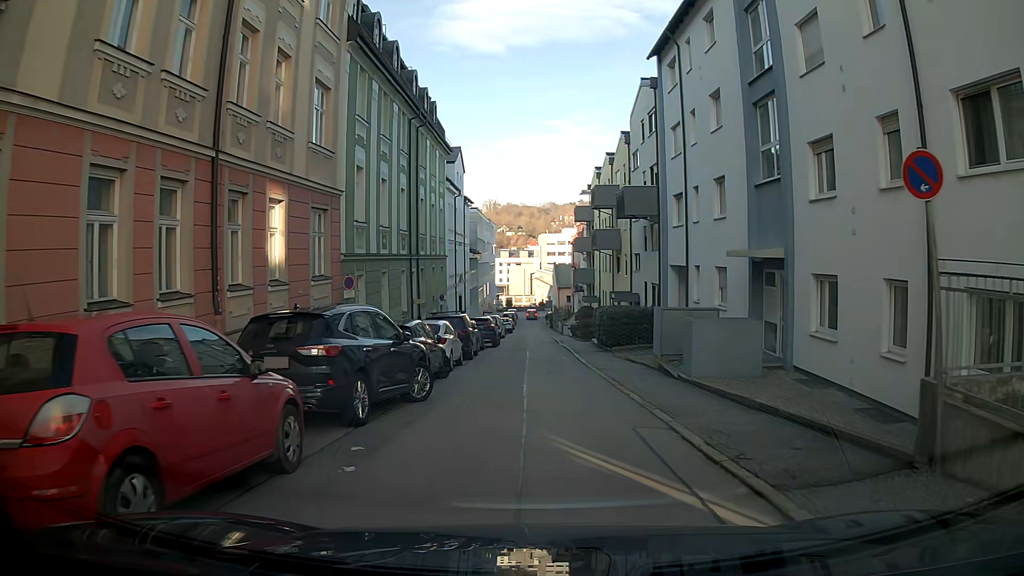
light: Day
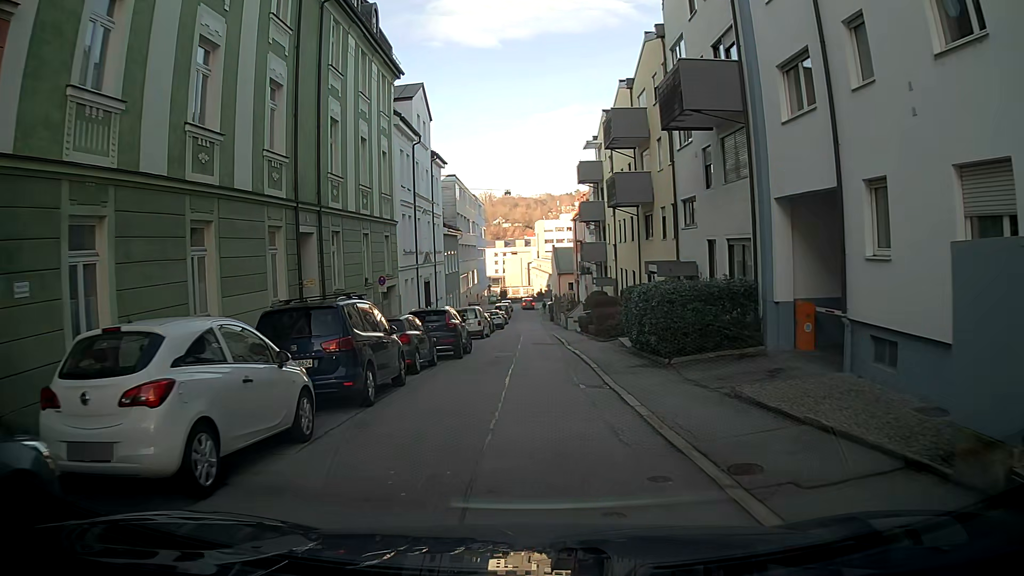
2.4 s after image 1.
(-0.3, +14.3) m; -4°
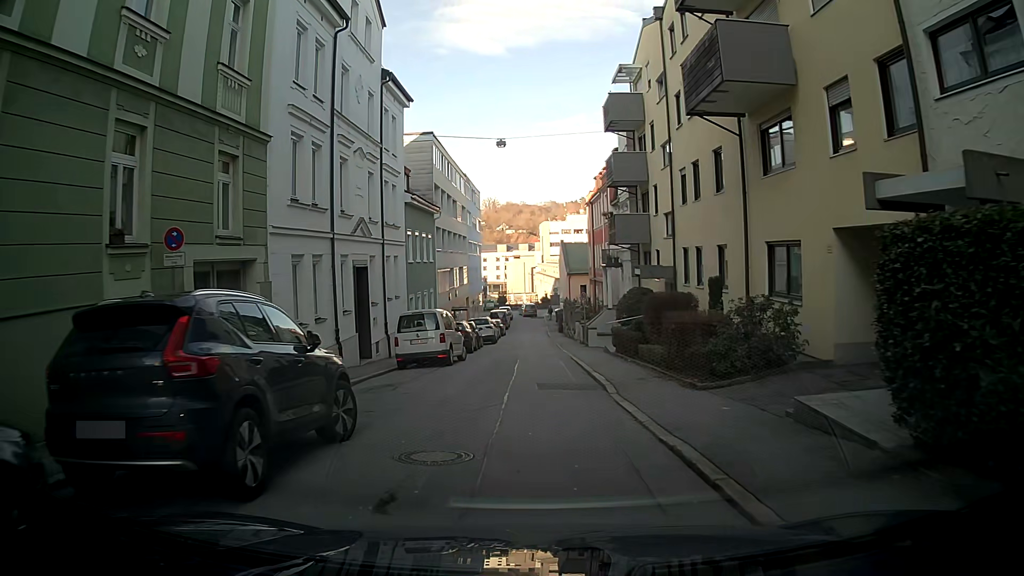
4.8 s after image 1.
(-0.1, +16.0) m; +1°
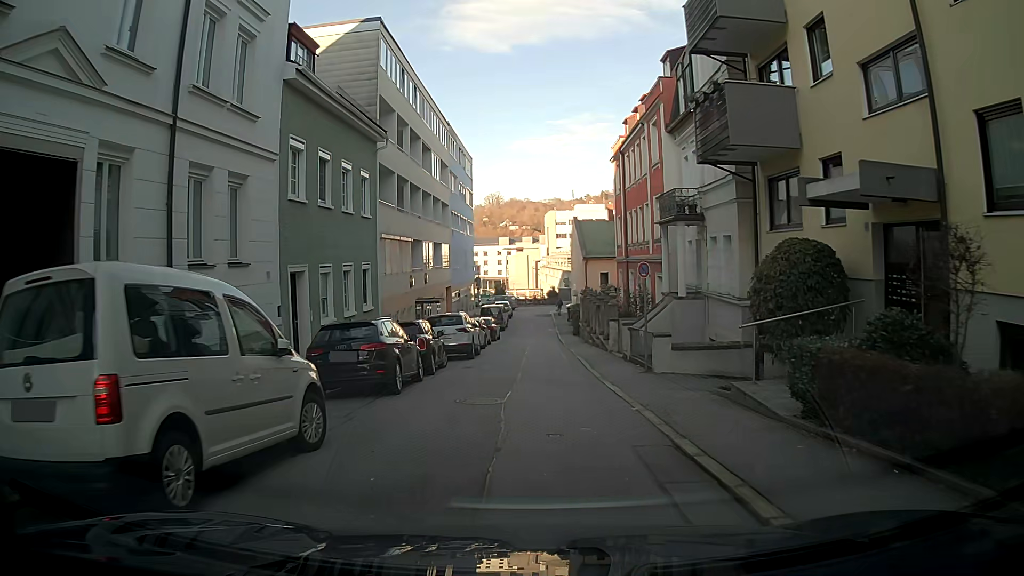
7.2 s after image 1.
(0.0, +17.0) m; 0°
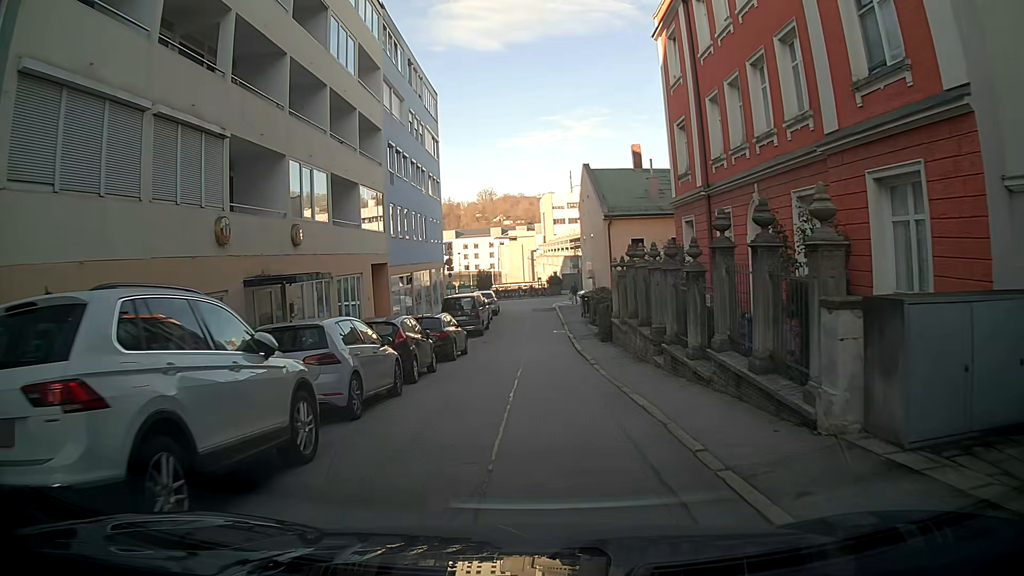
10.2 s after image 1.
(0.0, +19.6) m; 0°
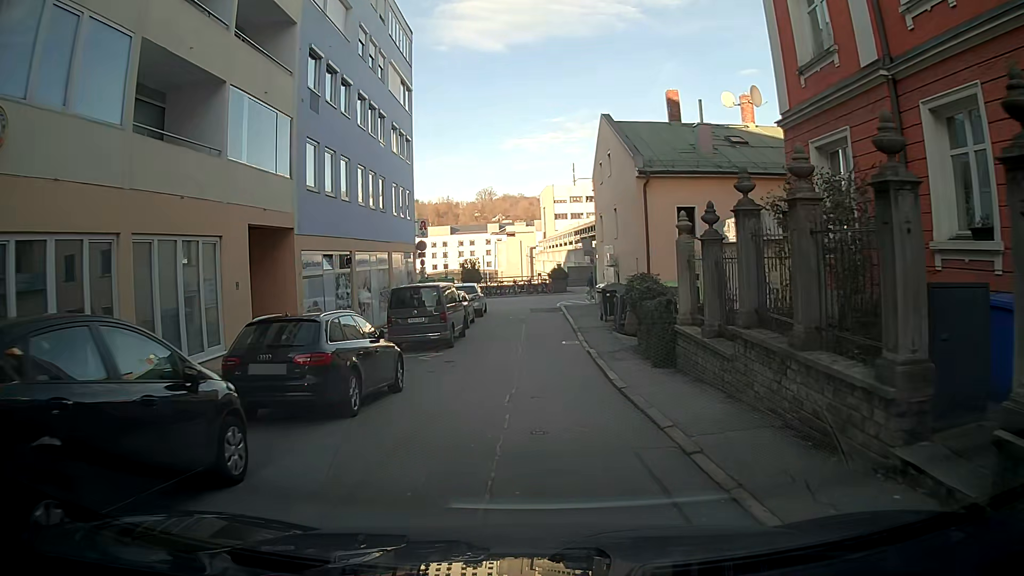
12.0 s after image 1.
(-0.3, +11.2) m; -3°
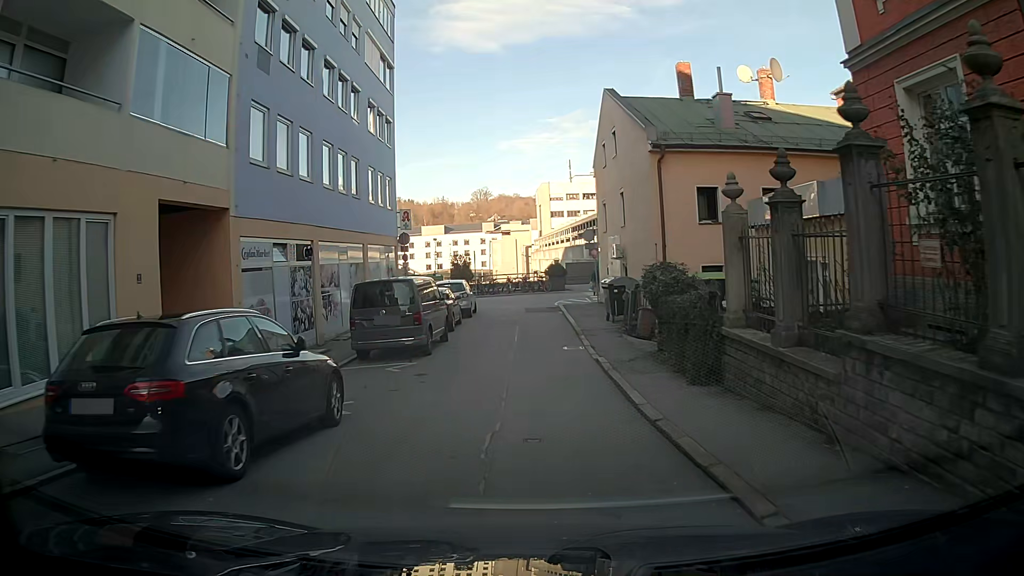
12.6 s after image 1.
(+0.1, +3.6) m; +2°
